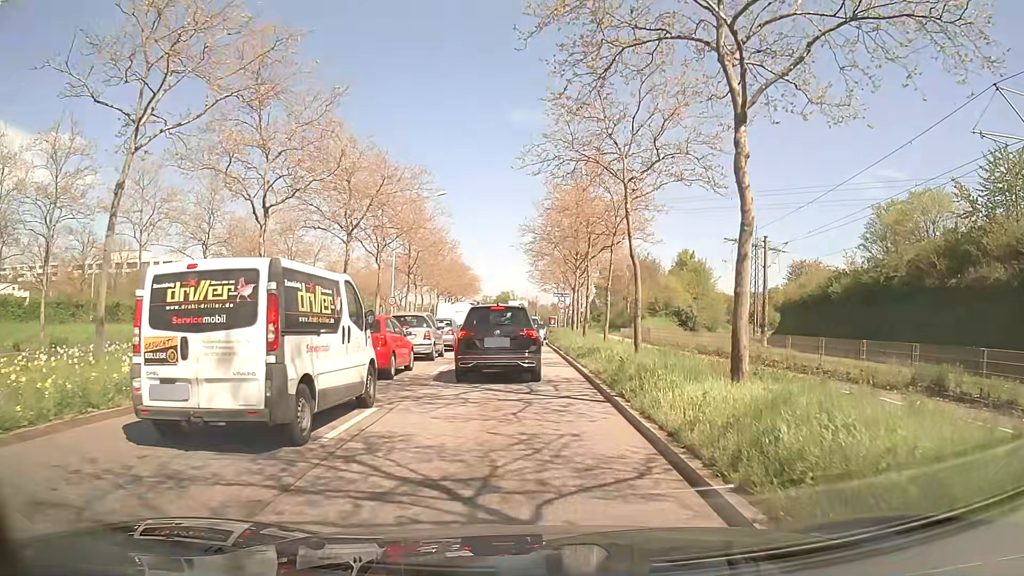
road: primary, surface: asphalt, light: Day
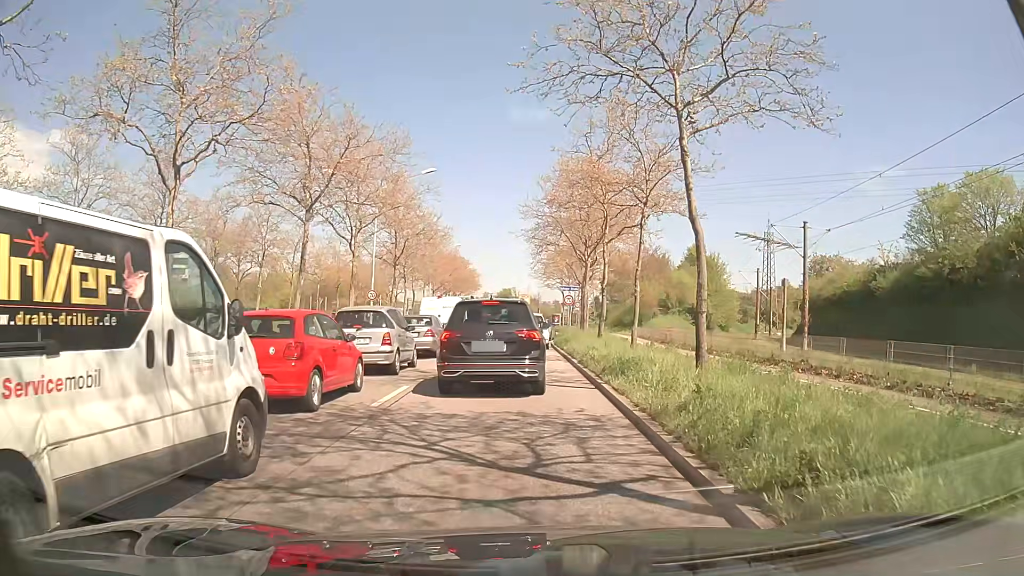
(0.0, +6.1) m; +1°
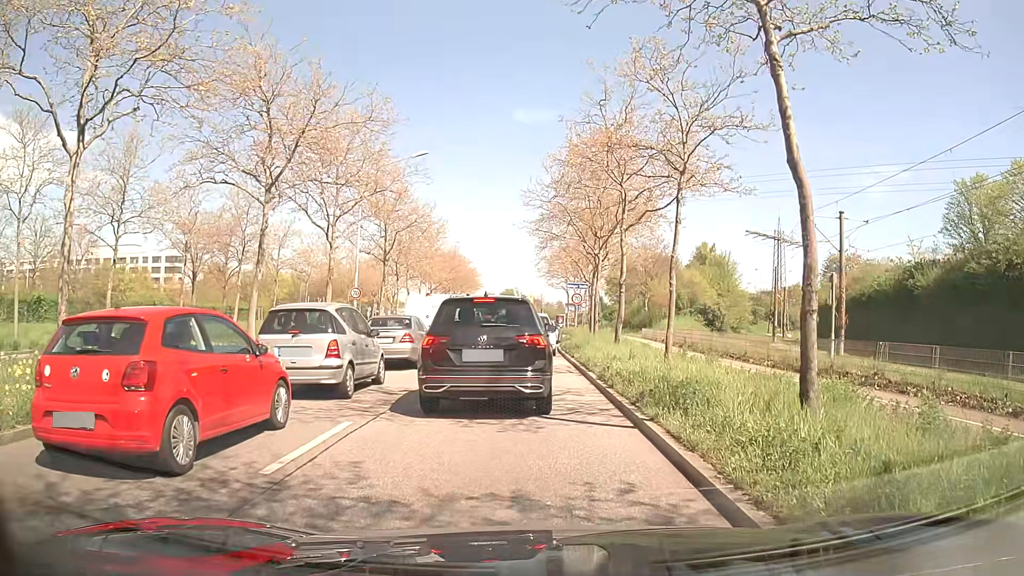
(-0.1, +4.2) m; -2°
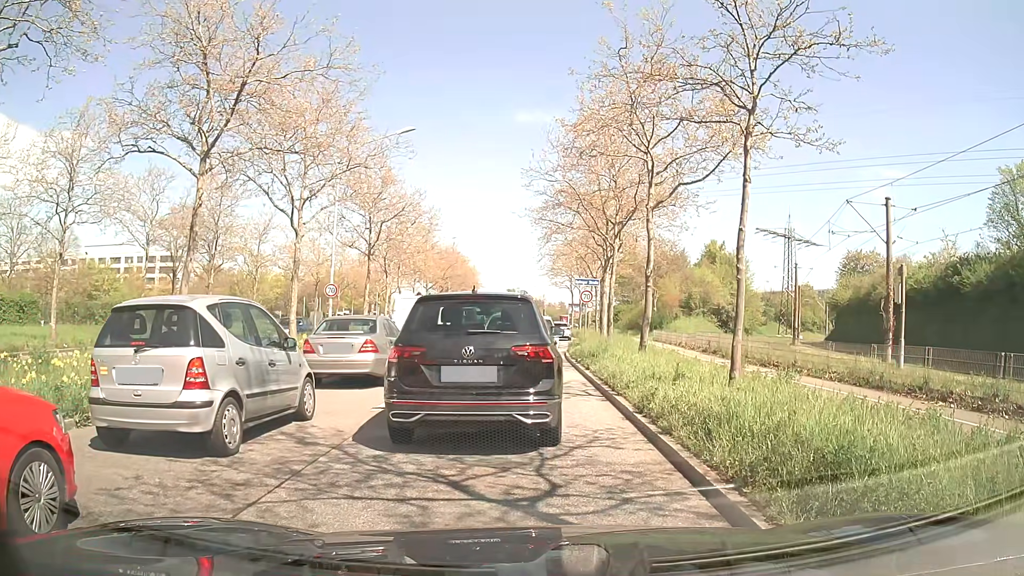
(+0.1, +4.4) m; +2°
